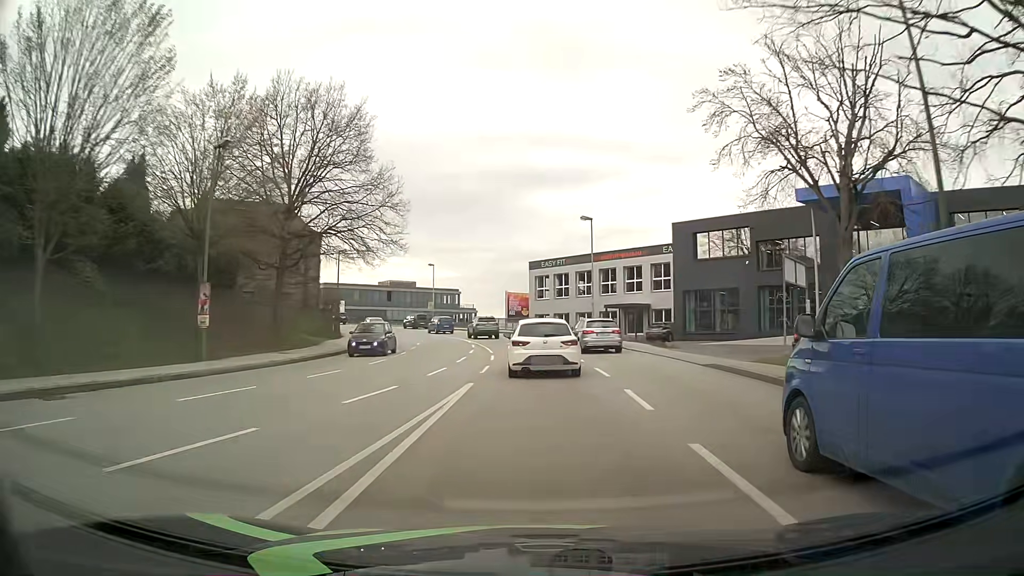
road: tertiary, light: Day
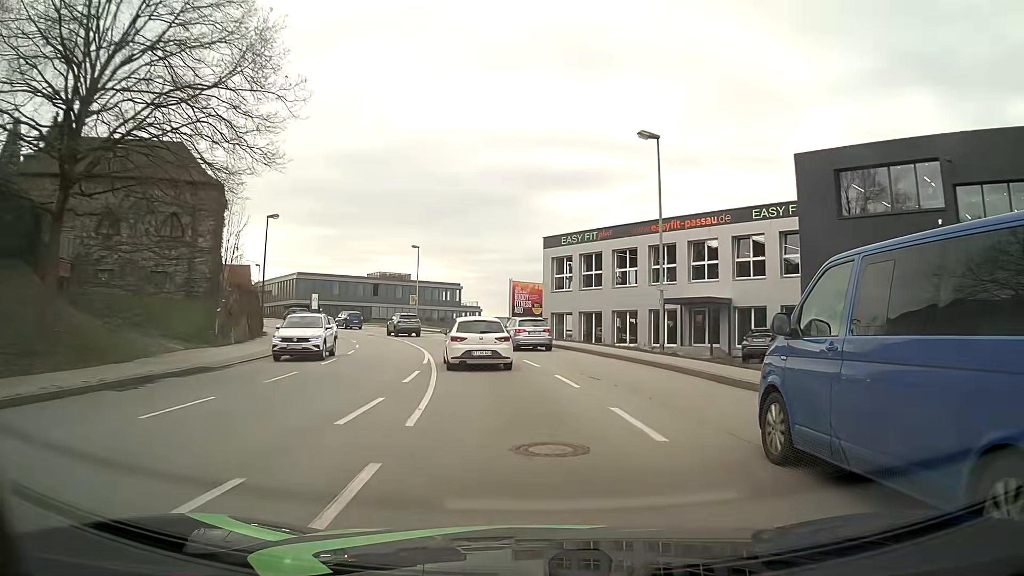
(0.0, +20.8) m; -1°
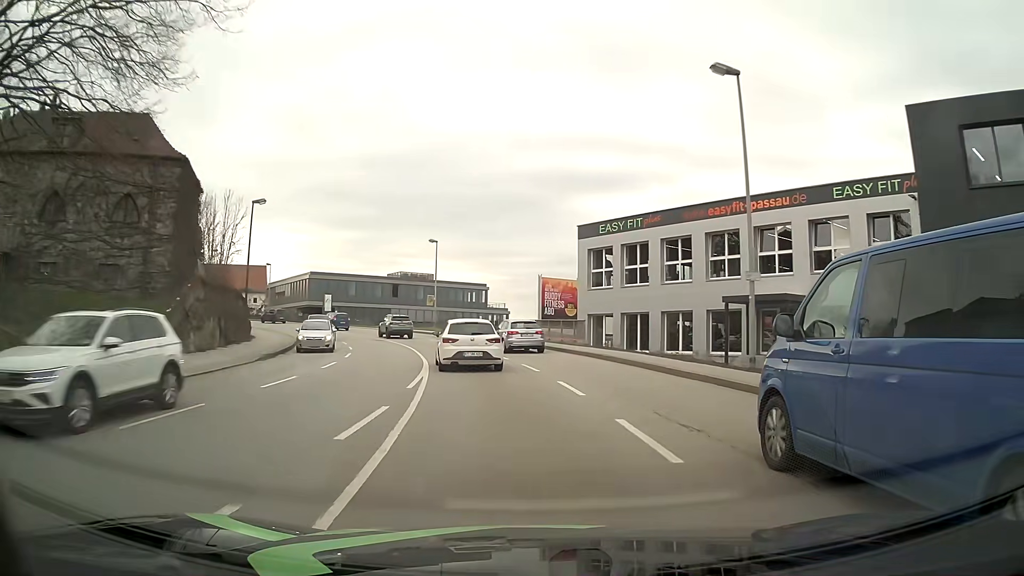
(-0.2, +7.0) m; -3°
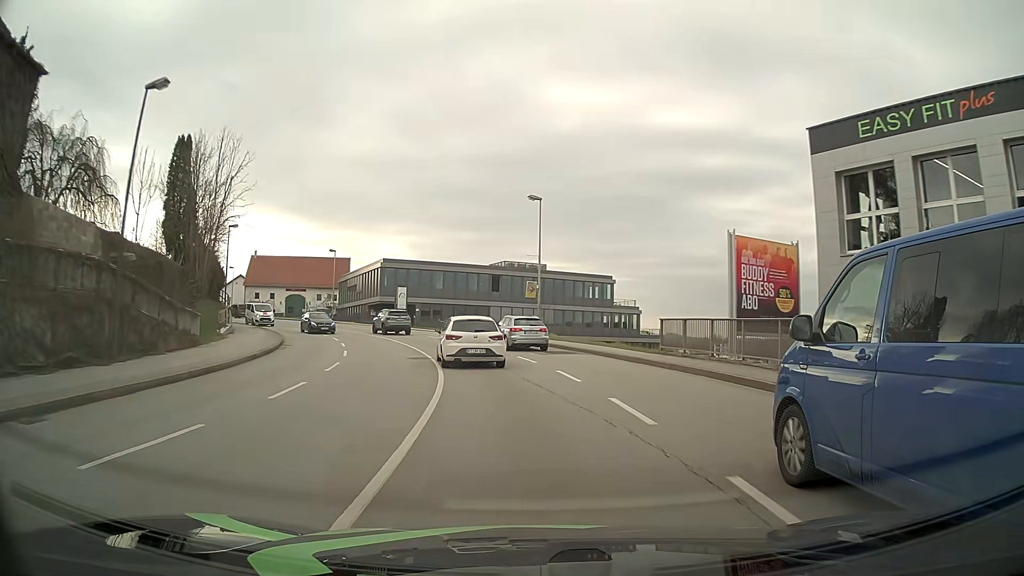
(-2.0, +21.3) m; -11°
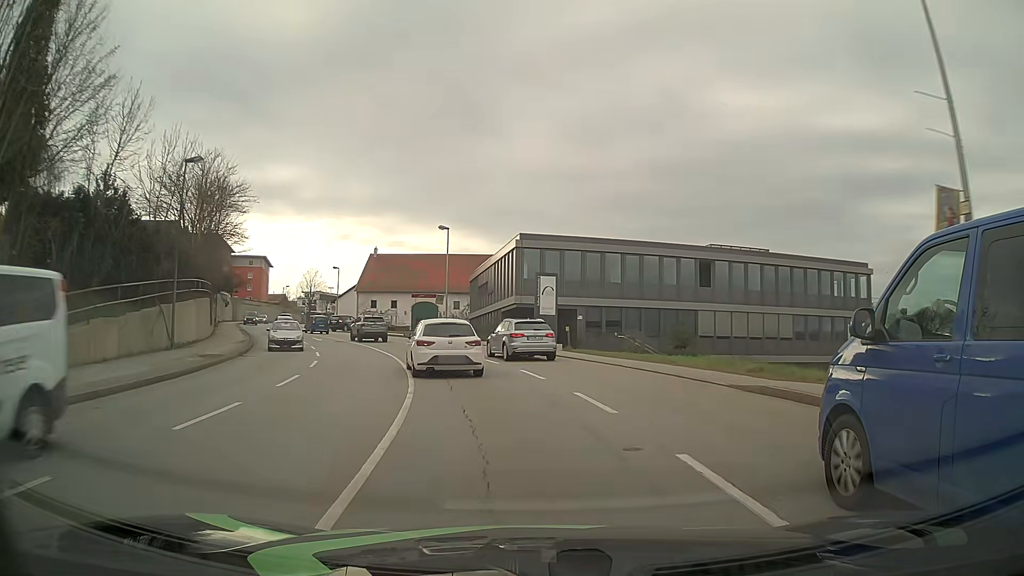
(-3.2, +28.5) m; -15°
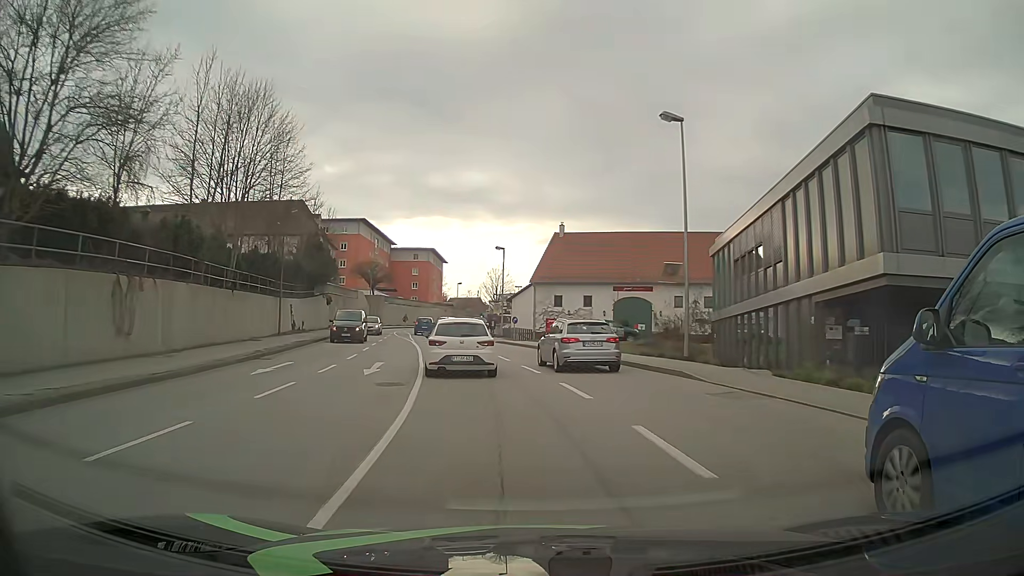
(-3.9, +27.3) m; -16°
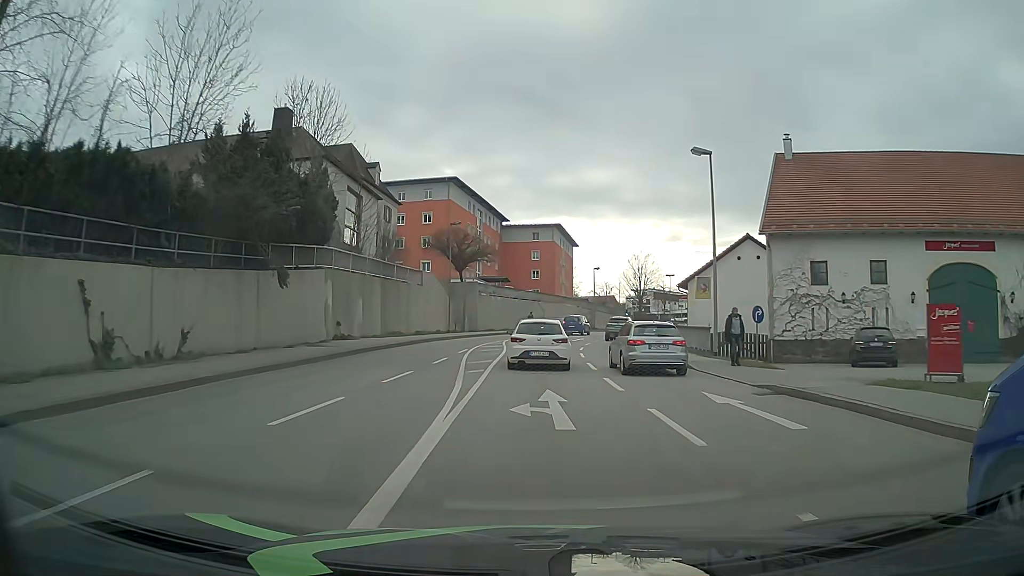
(-4.6, +33.6) m; -12°
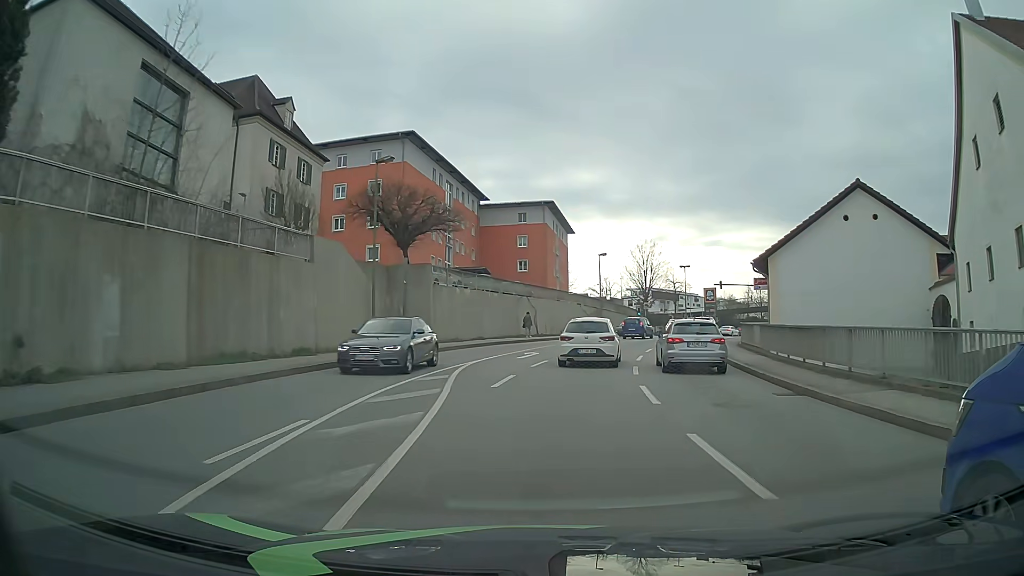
(0.0, +20.6) m; +1°
(0, +10) (+1, +20) (+3, +30) (+6, +39) (+9, +49) (+13, +58) (+17, +67) (+22, +76) (+27, +84) (+33, +92) m
